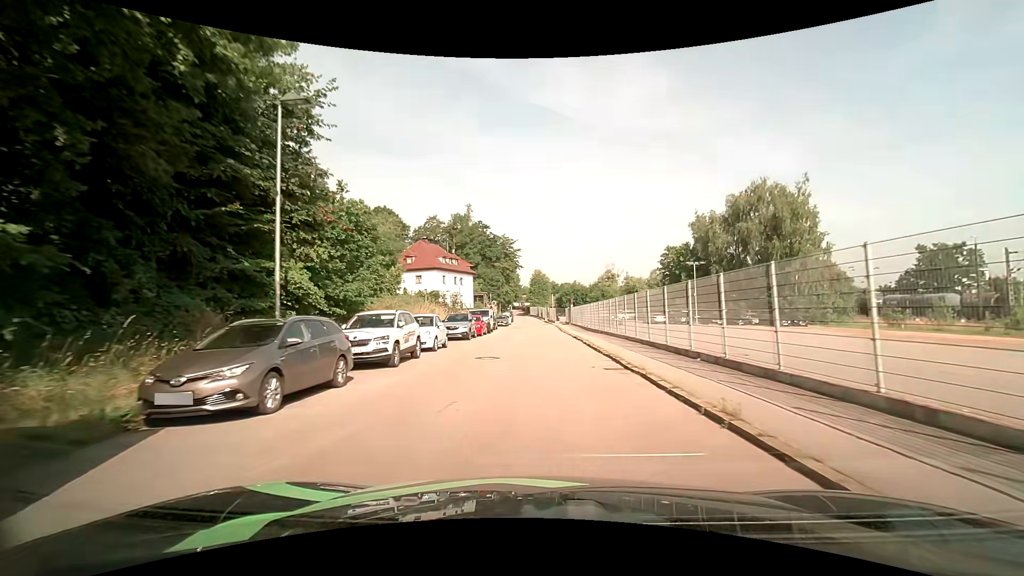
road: residential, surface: asphalt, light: Day
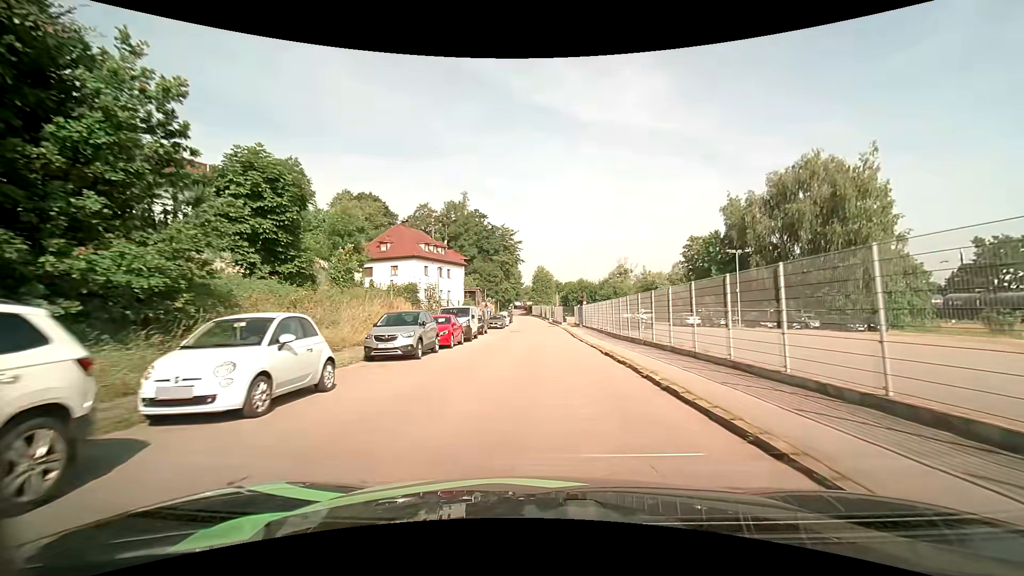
(0.0, +12.7) m; 0°
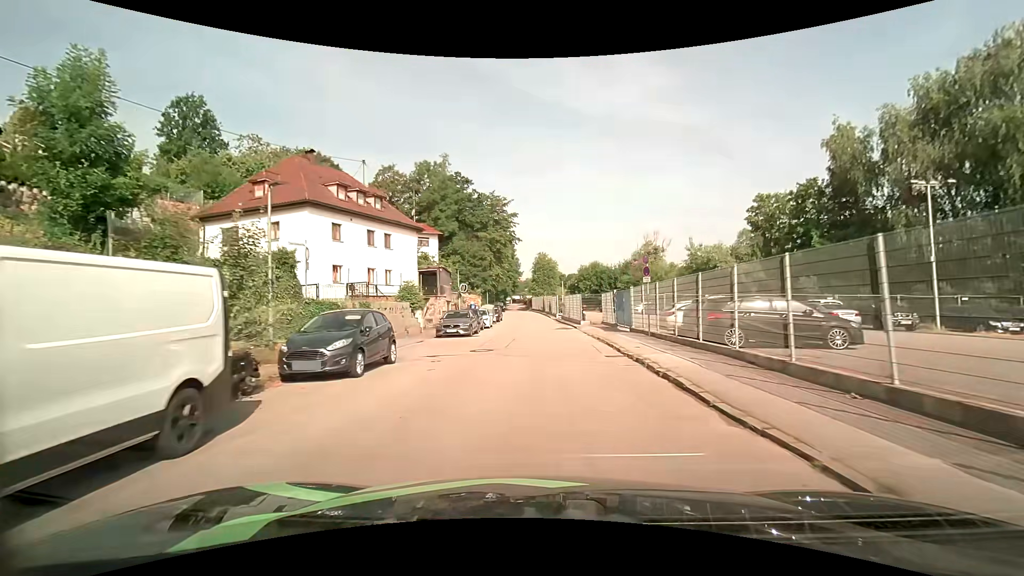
(-0.1, +25.2) m; 0°
(0, +10) (0, +20) (0, +30) (0, +40) (-1, +50) (-1, +60) (-2, +70) (-3, +80) (-4, +90) (-4, +100) m
